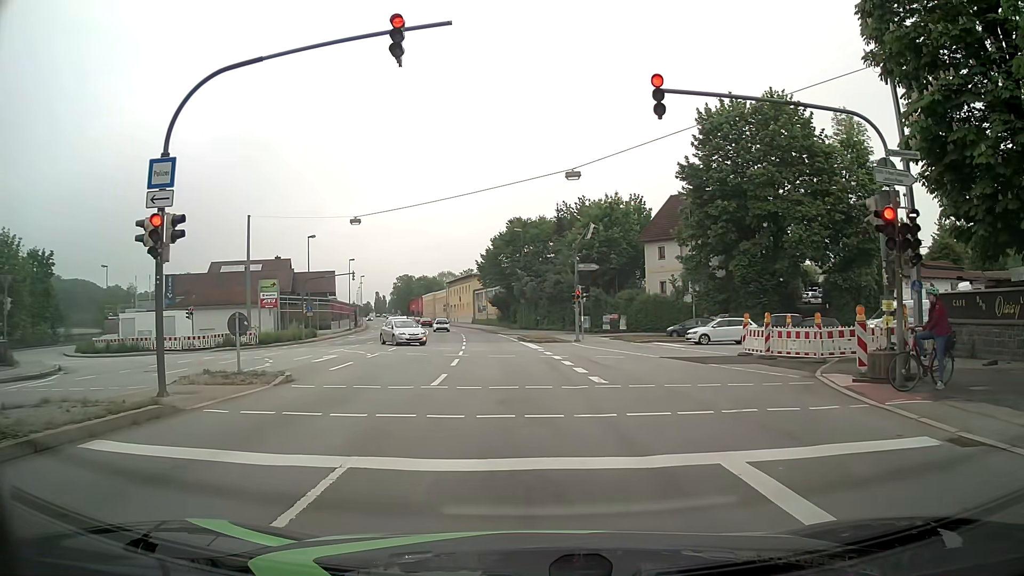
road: primary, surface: asphalt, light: Day
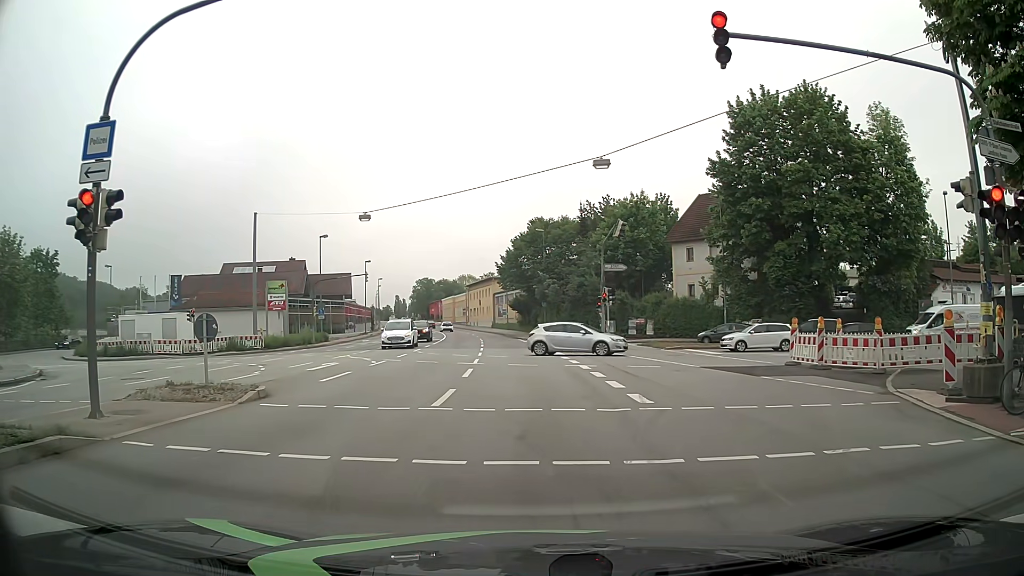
(0.0, +2.7) m; -2°
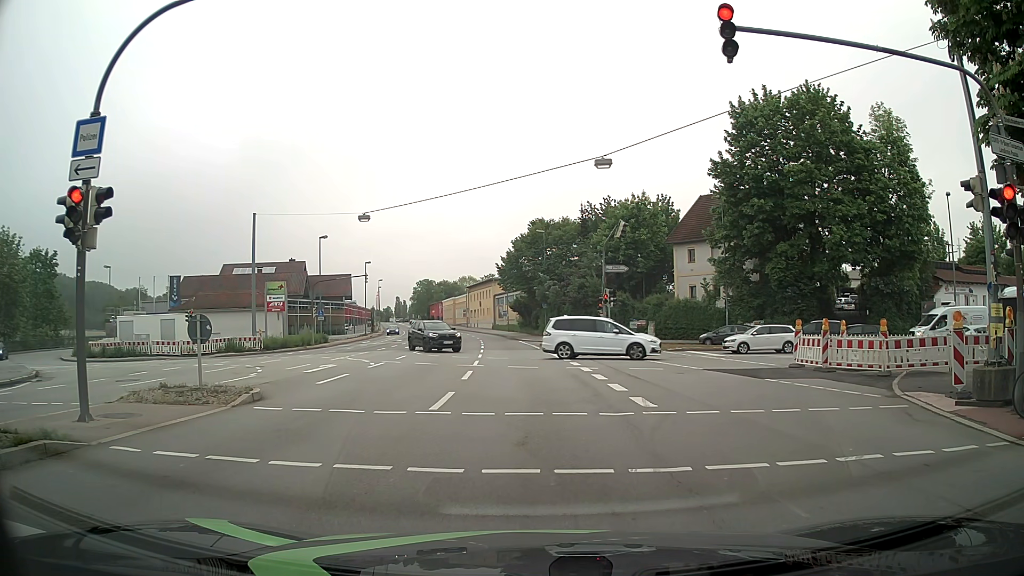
(0.0, +0.4) m; 0°
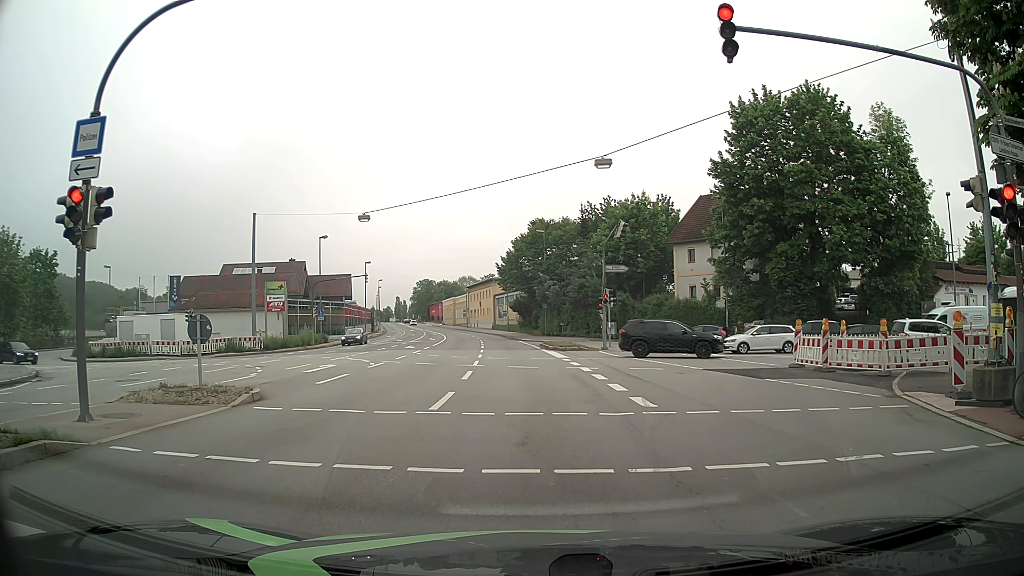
(0.0, 0.0) m; 0°
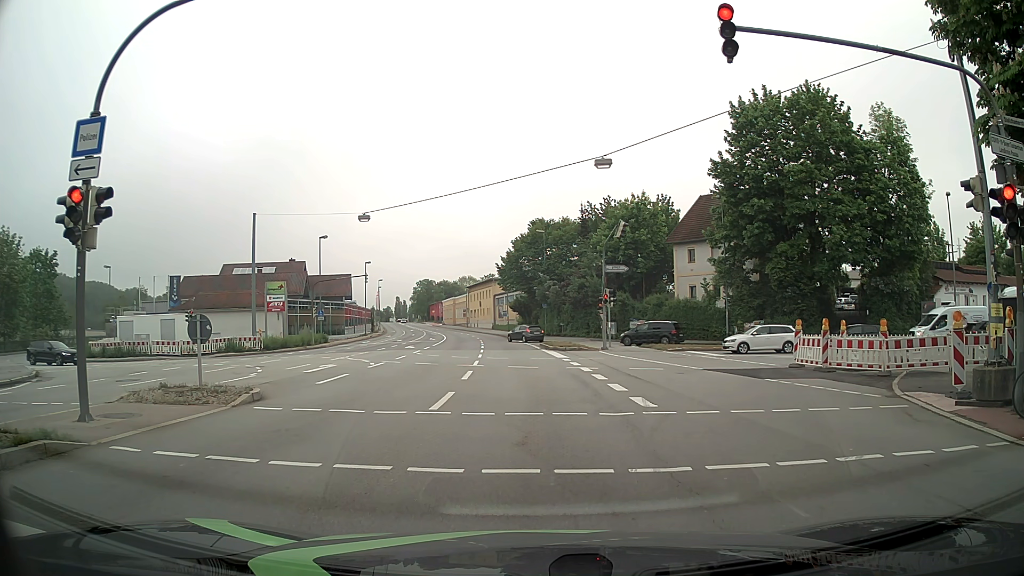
(0.0, 0.0) m; 0°
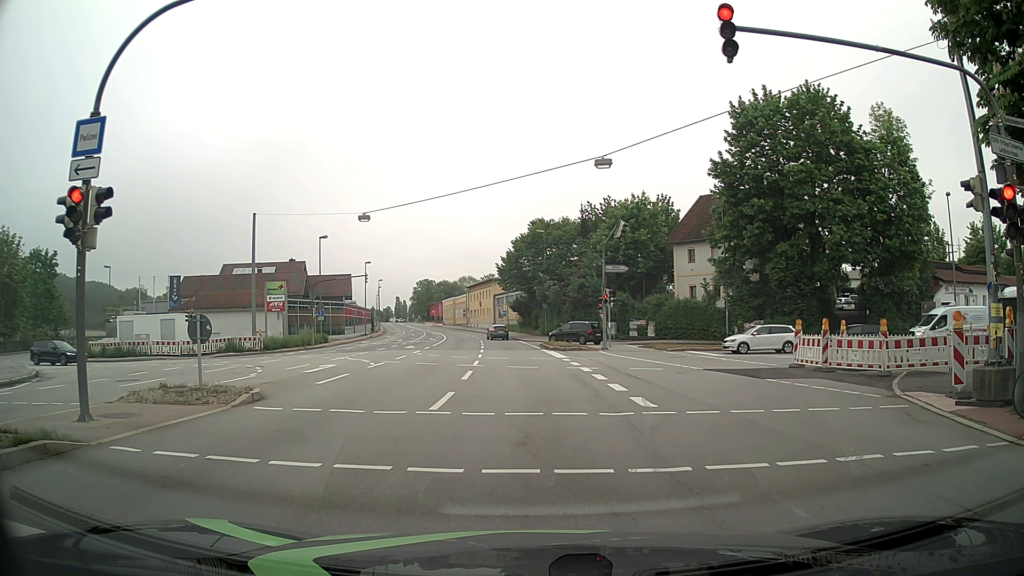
(0.0, 0.0) m; 0°
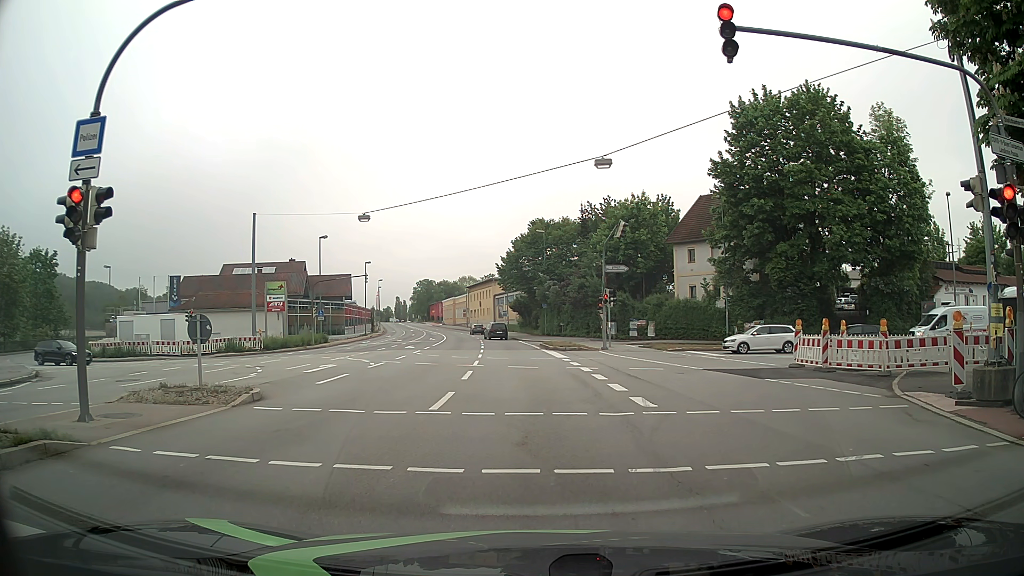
(0.0, 0.0) m; 0°
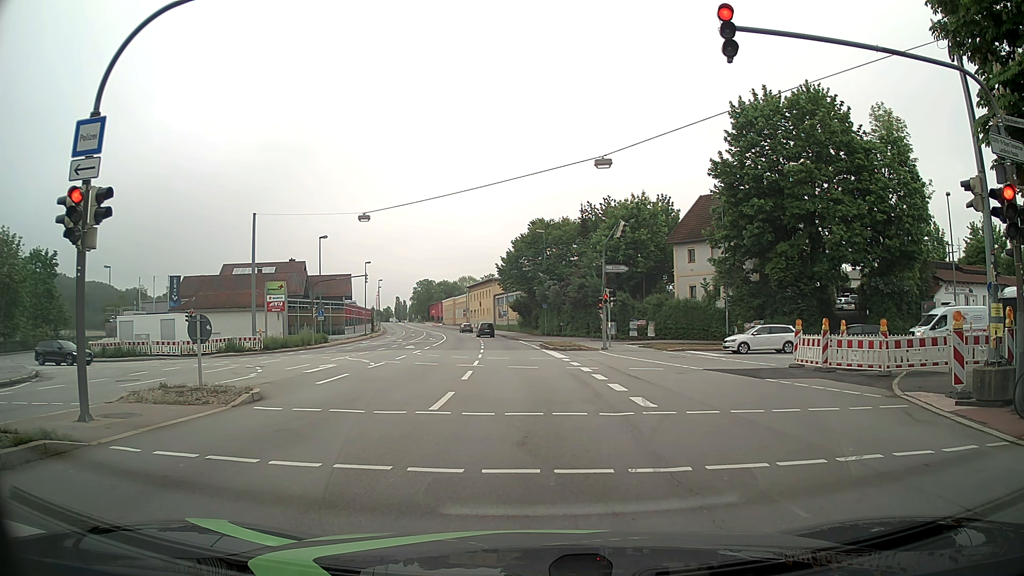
(0.0, 0.0) m; 0°
(0, +10) (0, +20) (0, +30) (-1, +40) (-1, +50) (-2, +60) (-3, +70) (-4, +80) (-6, +90) (-8, +100) m
